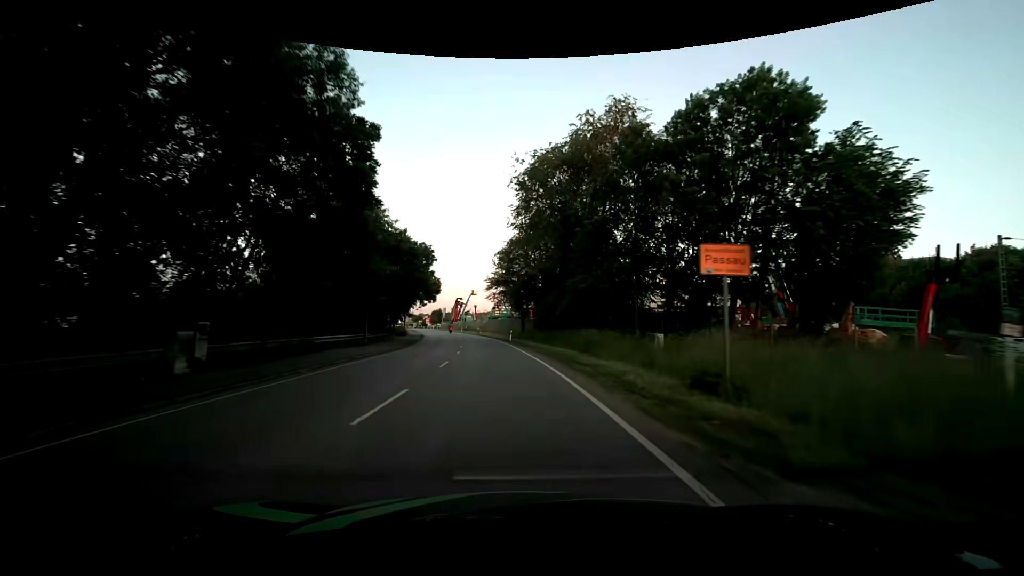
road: primary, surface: asphalt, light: Day
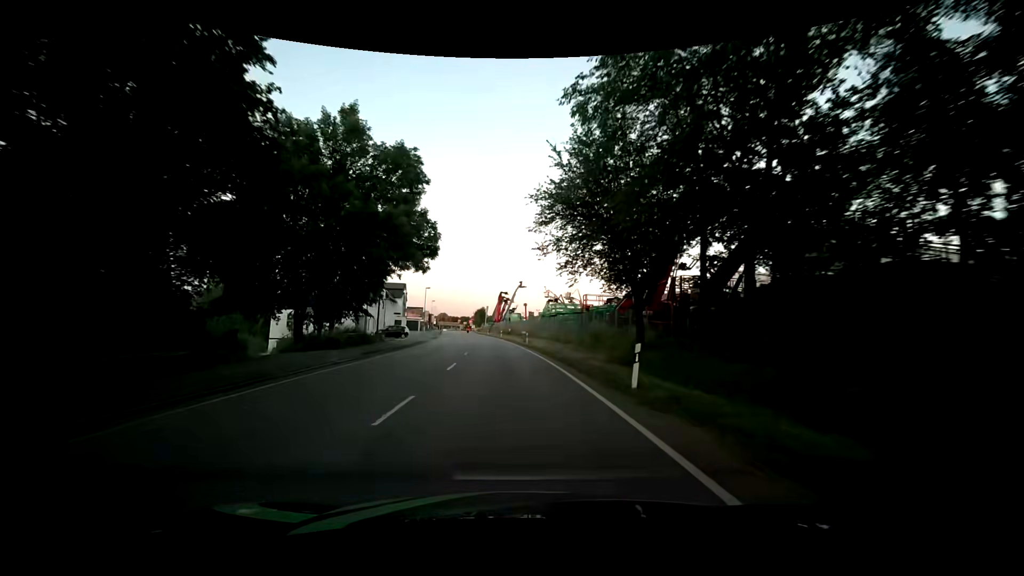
(-2.2, +37.4) m; -6°
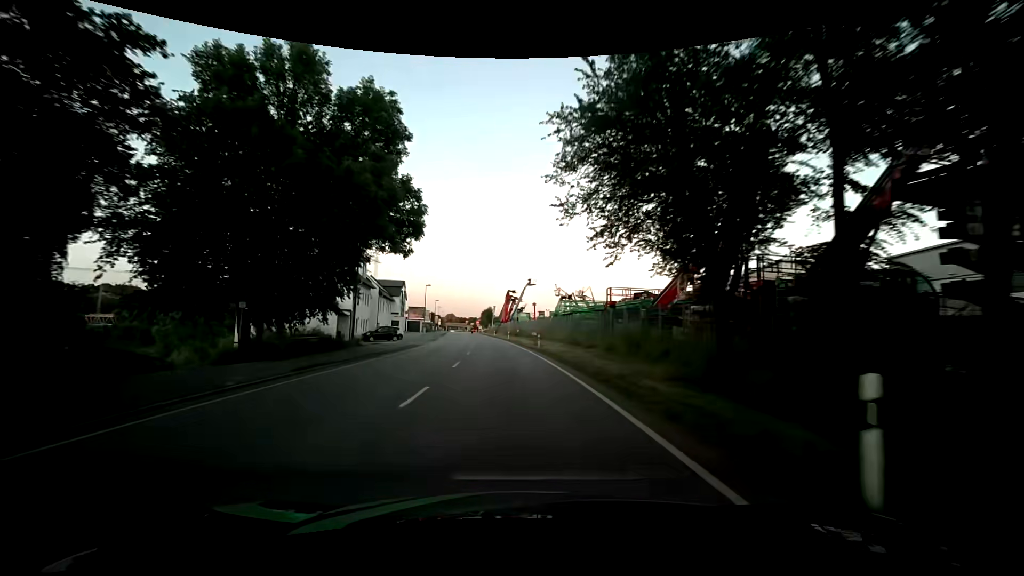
(-0.2, +7.6) m; -1°
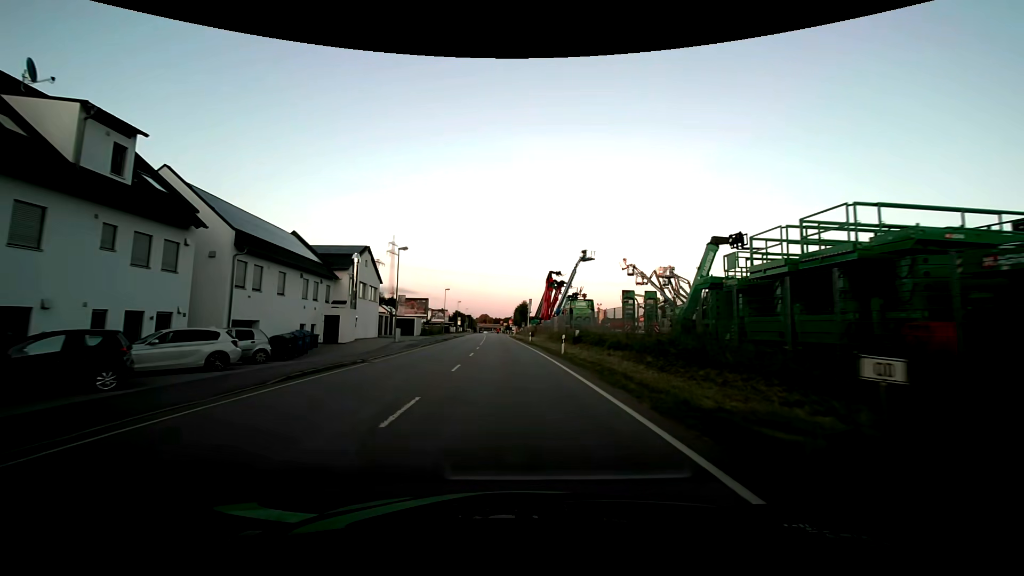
(-1.5, +38.0) m; -4°
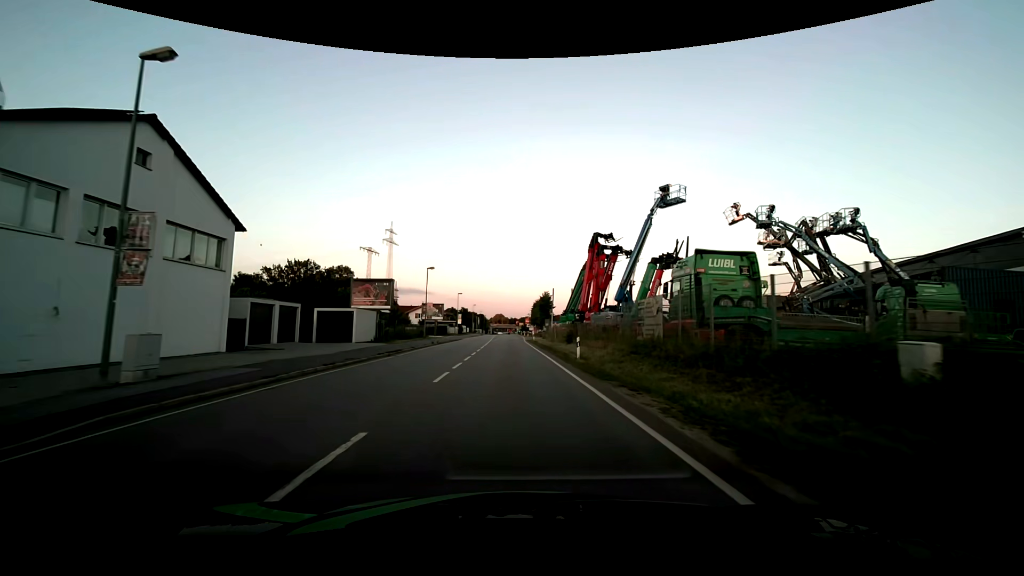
(-0.6, +30.5) m; -2°
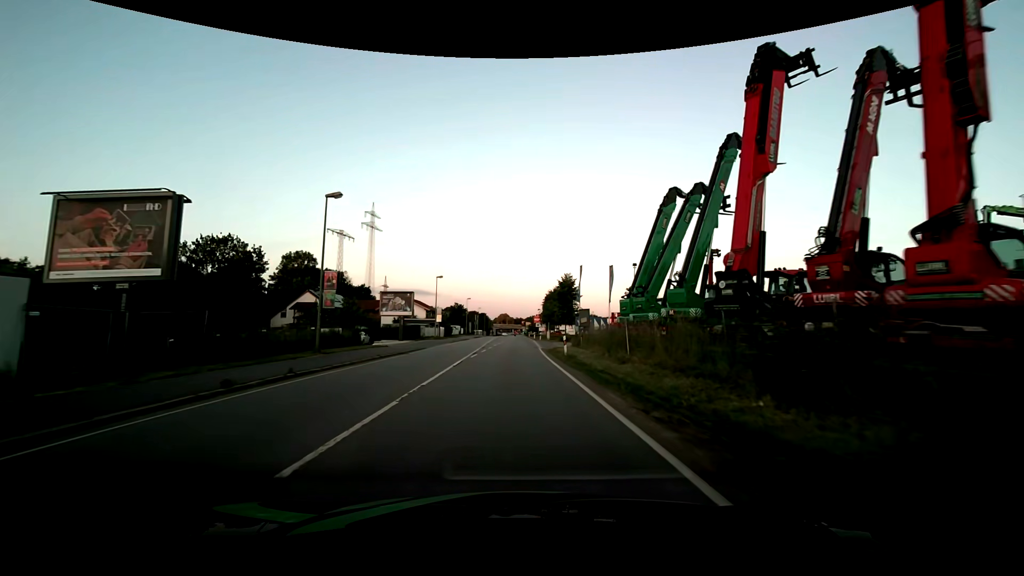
(-0.2, +30.5) m; -1°
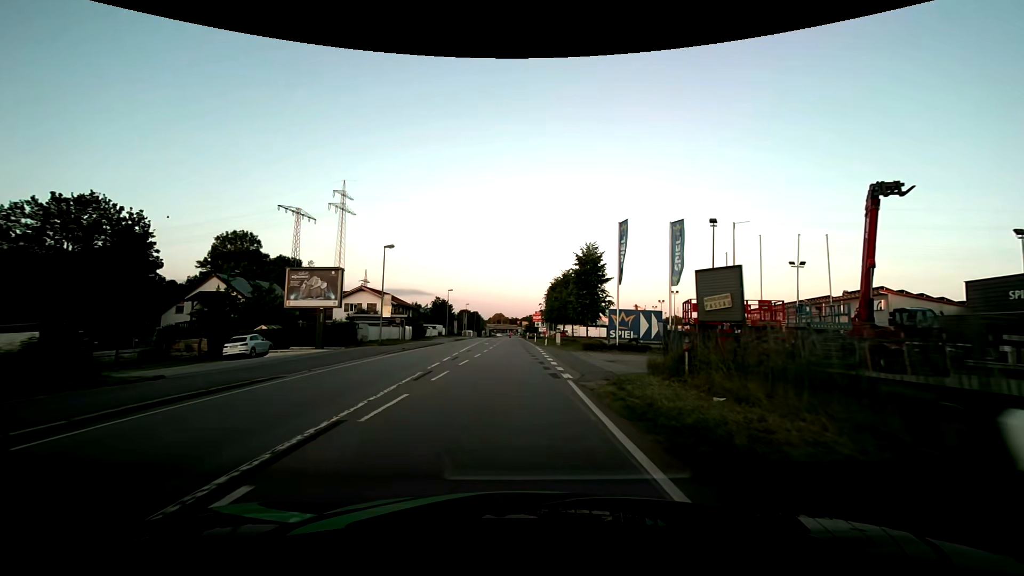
(+0.1, +22.9) m; +1°
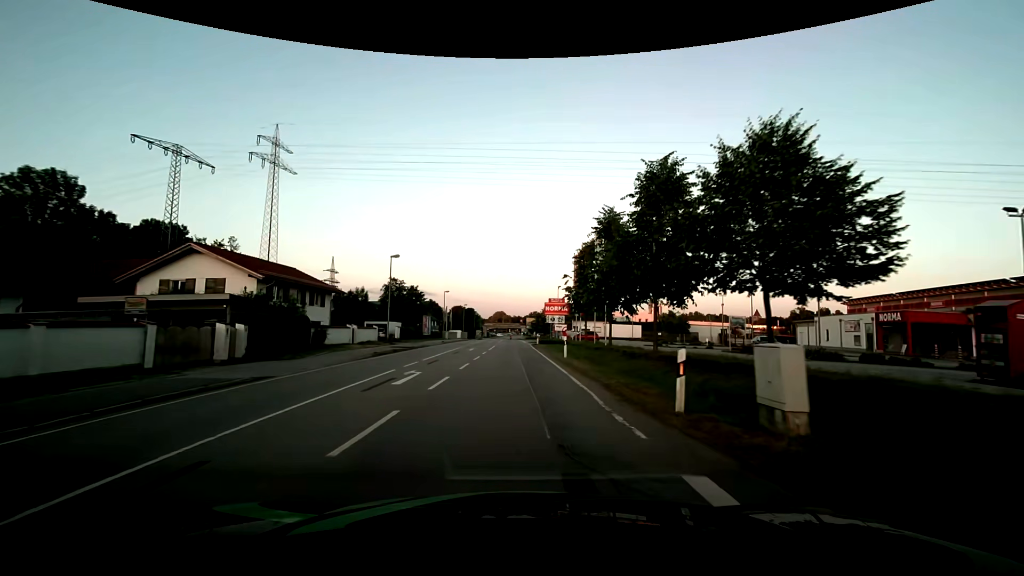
(0.0, +38.1) m; 0°
(0, +10) (0, +20) (0, +30) (0, +40) (-1, +50) (-1, +60) (-1, +70) (-1, +80) (-1, +90) (-2, +100) m
